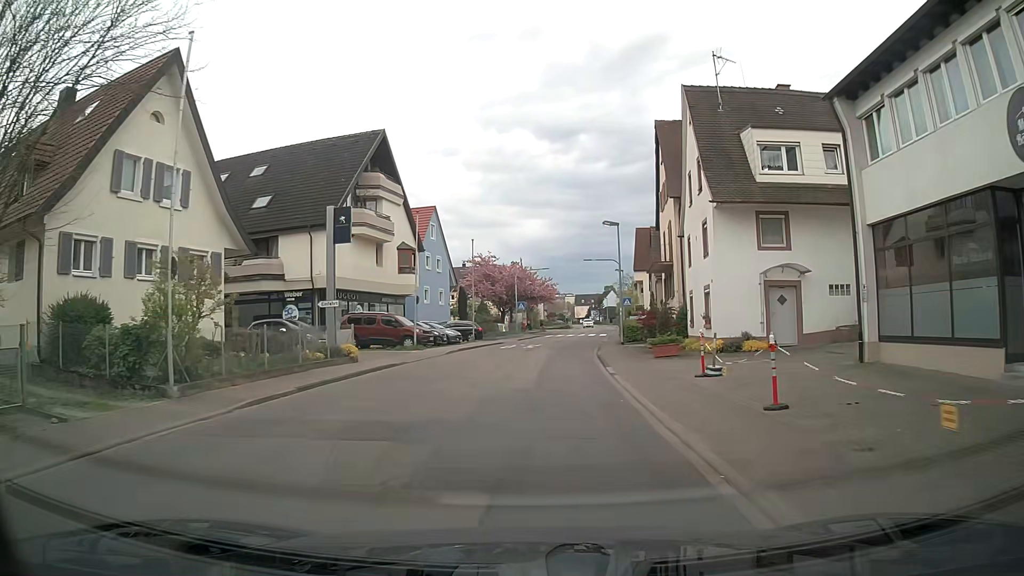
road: tertiary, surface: asphalt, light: Day
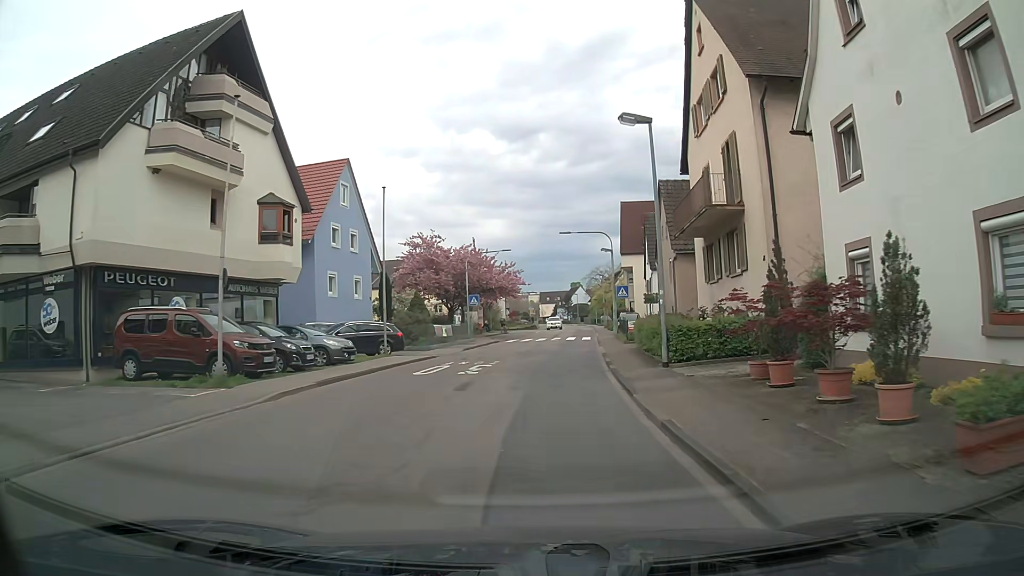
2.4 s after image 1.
(+0.4, +17.7) m; +2°
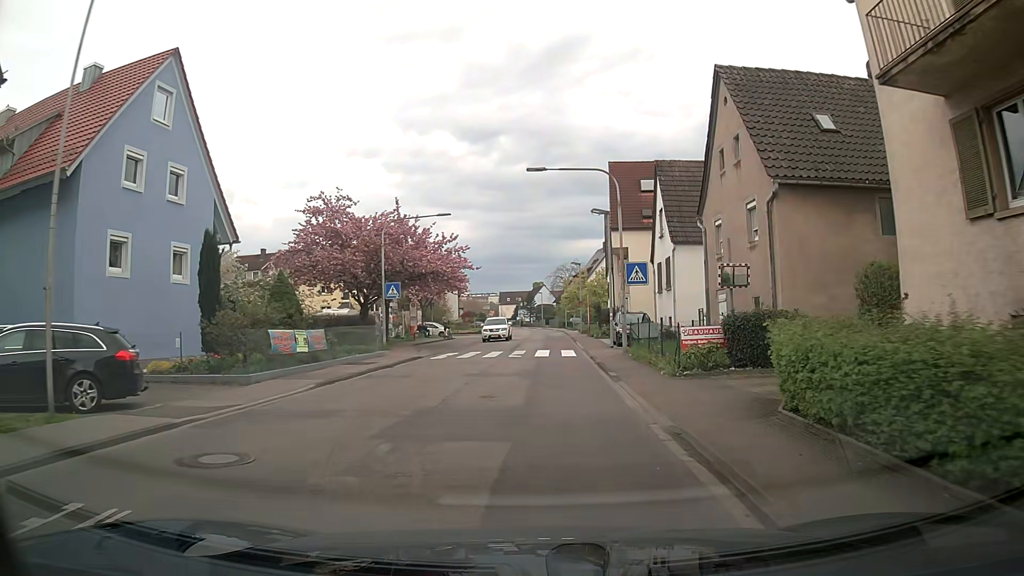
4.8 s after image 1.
(+0.8, +18.2) m; +5°
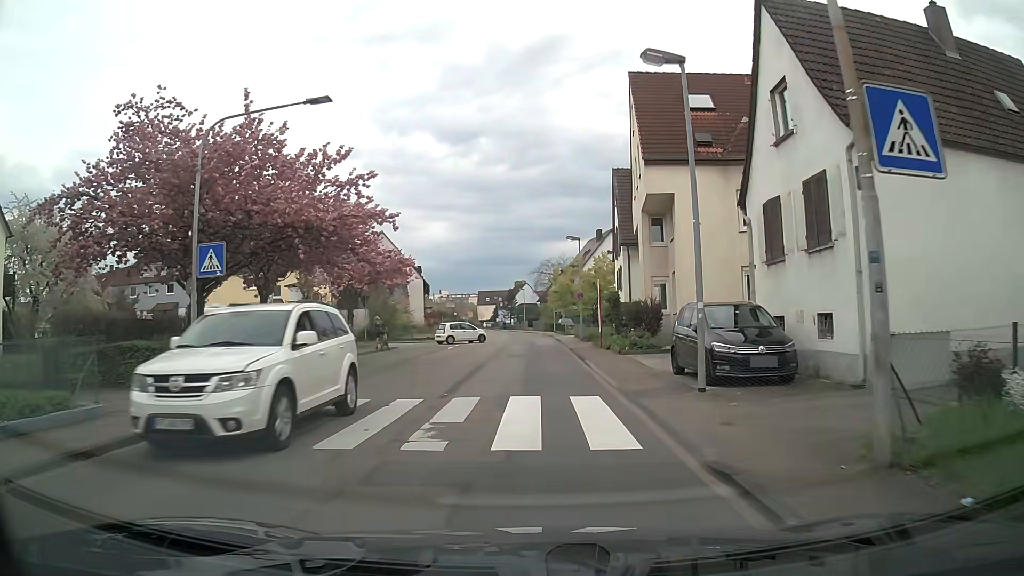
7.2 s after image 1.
(+0.1, +18.5) m; +1°
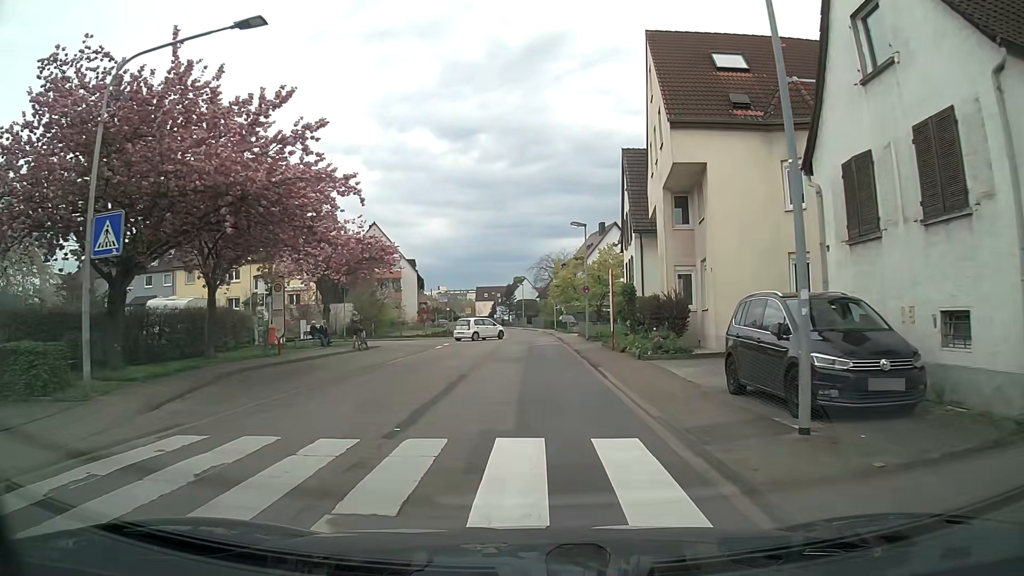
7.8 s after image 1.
(0.0, +4.6) m; 0°
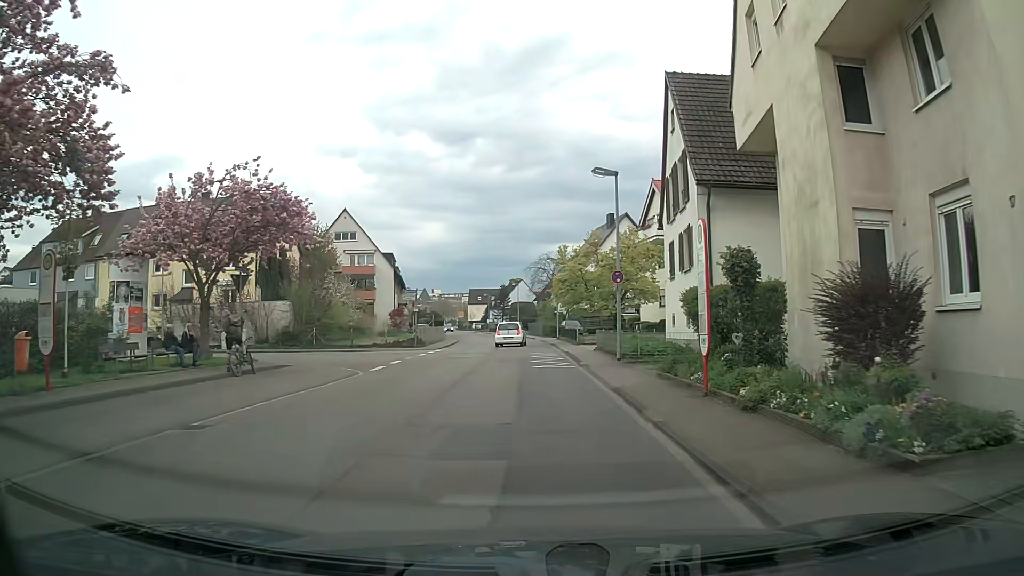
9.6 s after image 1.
(0.0, +13.4) m; 0°
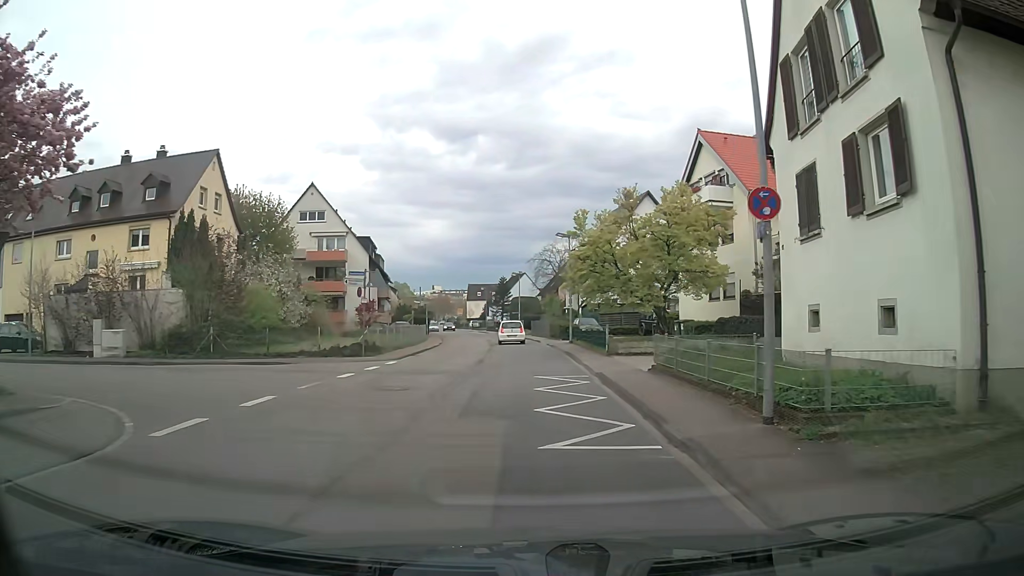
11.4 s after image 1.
(0.0, +13.2) m; -2°
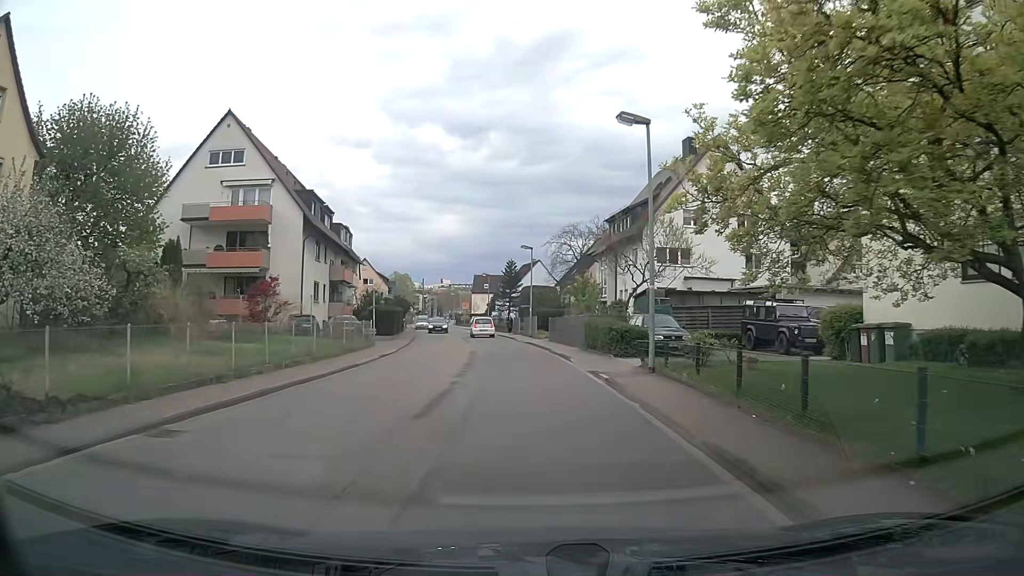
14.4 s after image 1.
(+0.6, +22.1) m; 0°
(0, +10) (0, +20) (0, +30) (-1, +40) (-2, +50) (-4, +60) (-5, +70) (-7, +80) (-8, +89) (-10, +99) m
